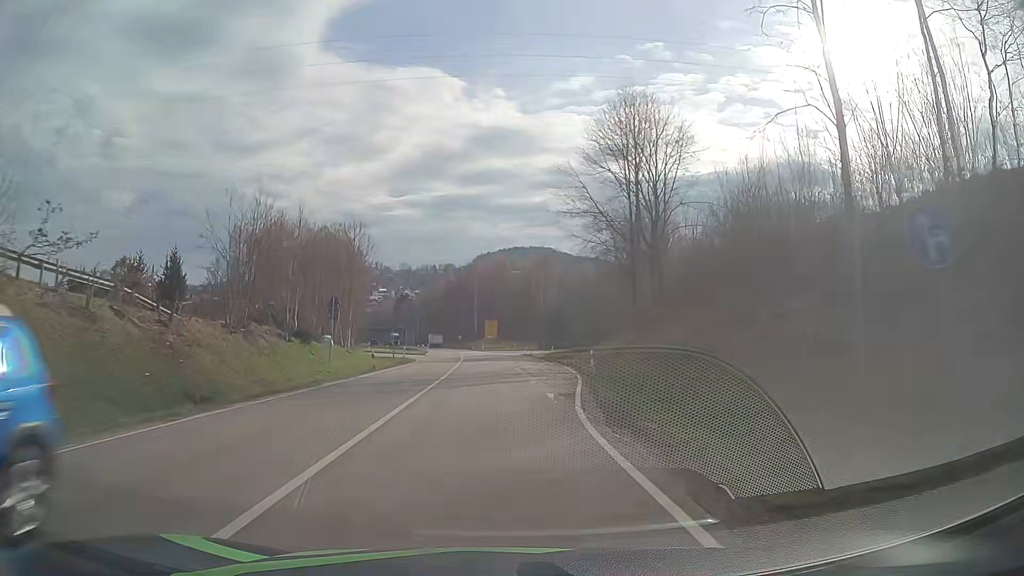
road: secondary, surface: asphalt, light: Day
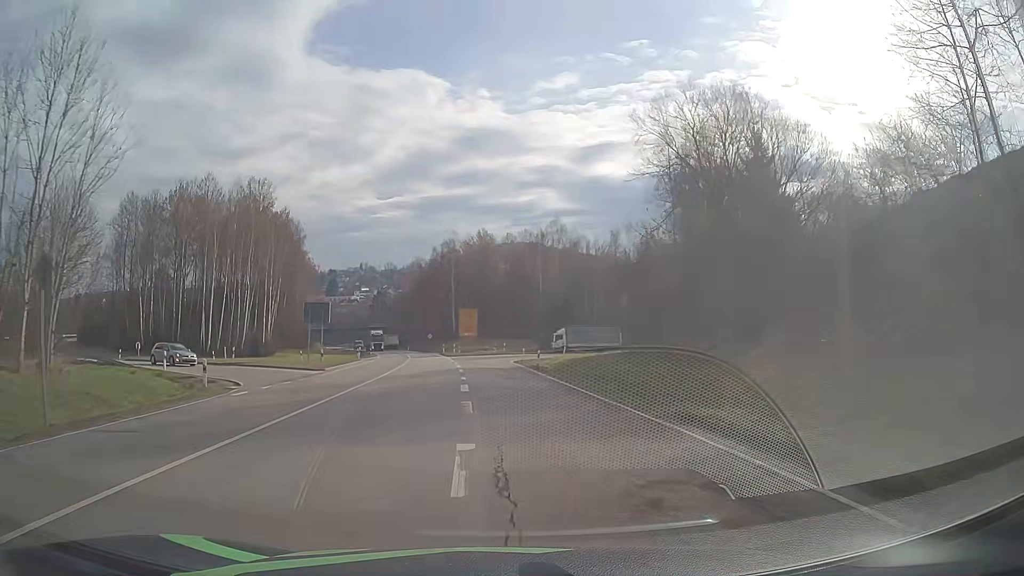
(+0.4, +39.2) m; +1°
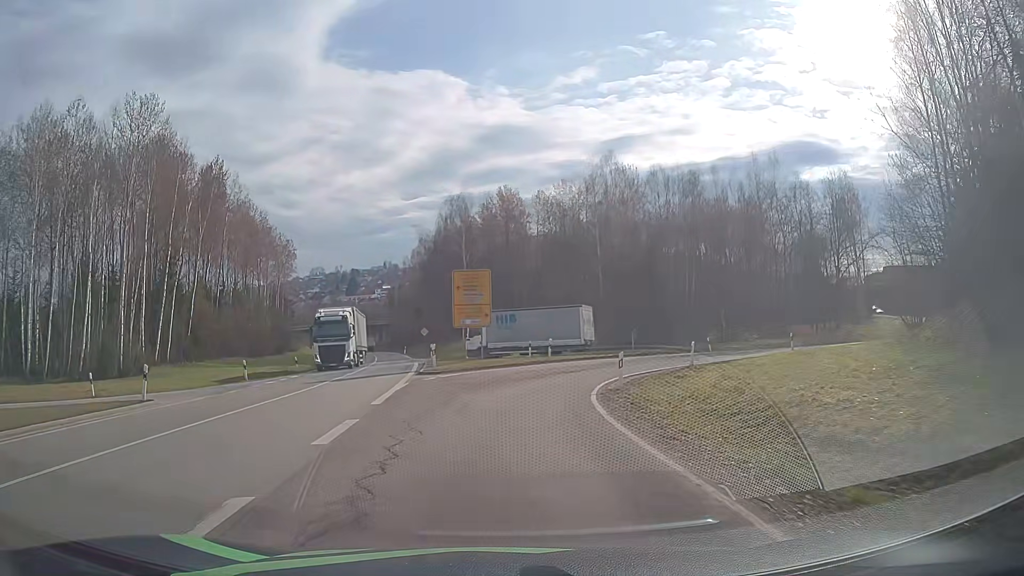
(-0.8, +38.8) m; -3°
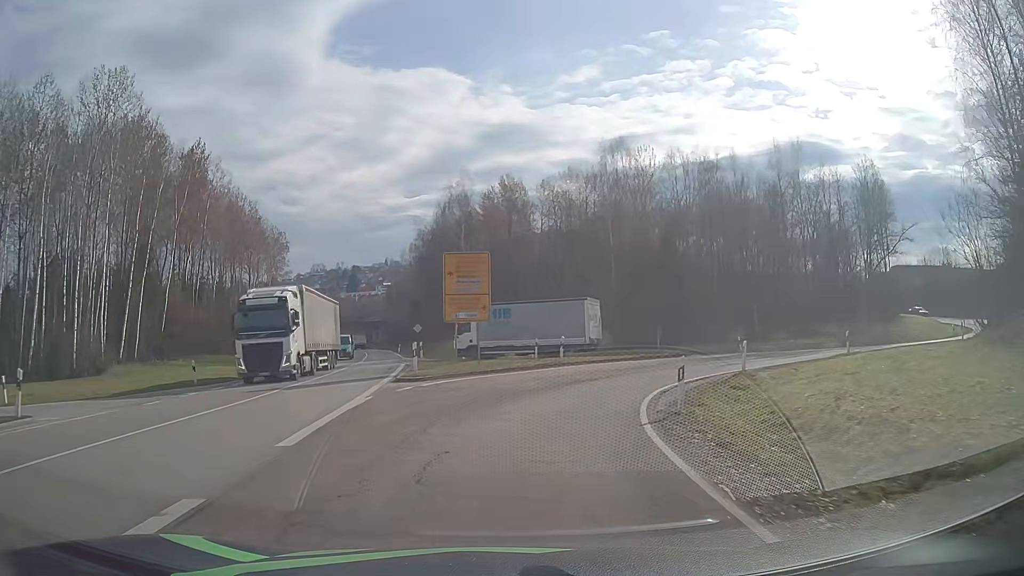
(0.0, +6.3) m; 0°
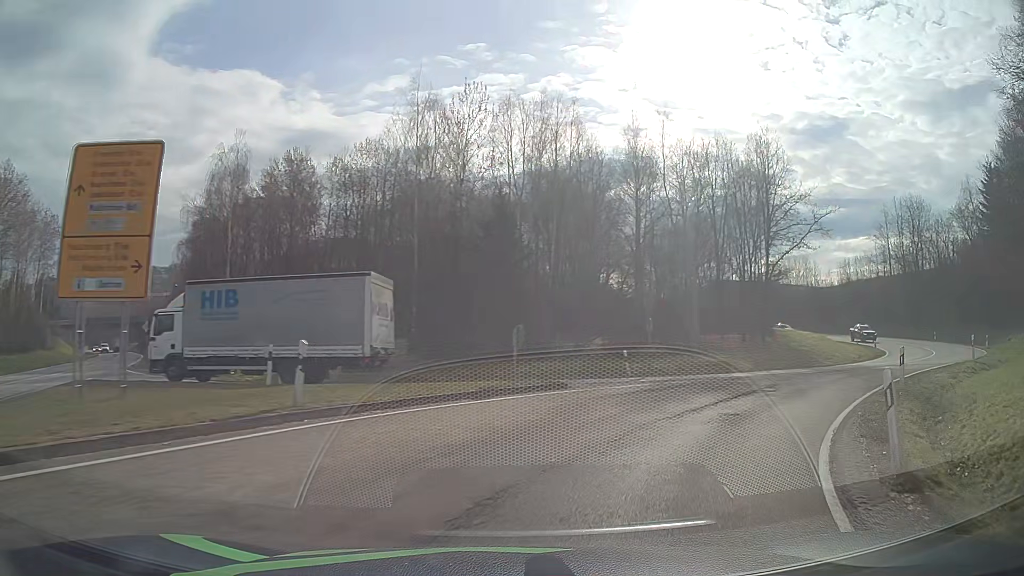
(+1.5, +17.1) m; +17°
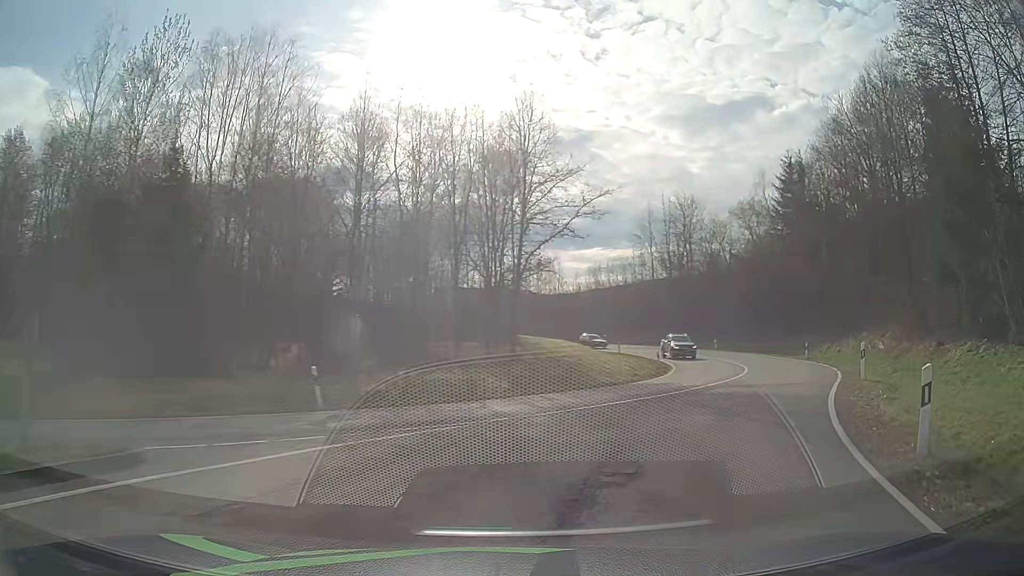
(+2.0, +9.9) m; +23°
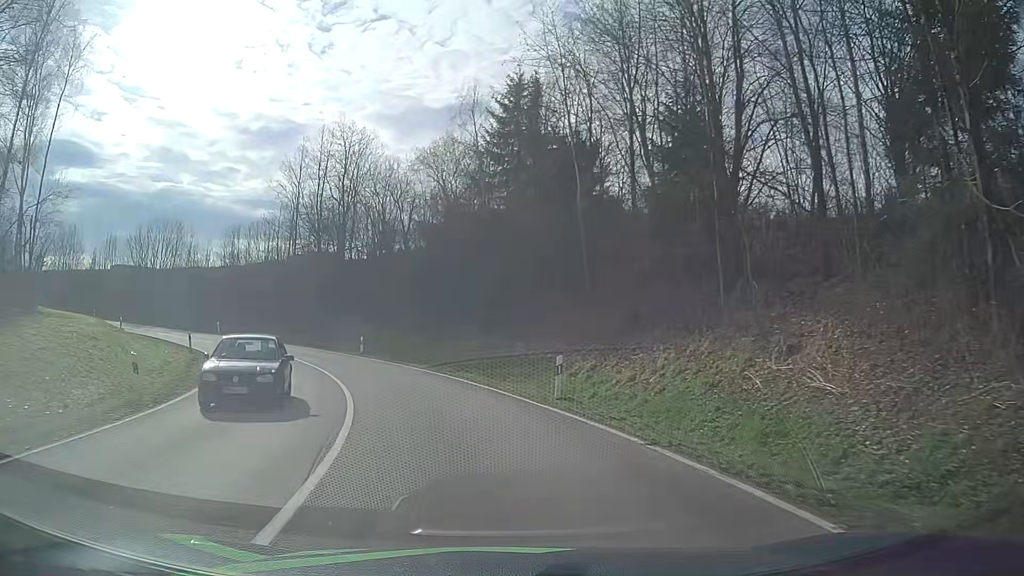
(+10.1, +25.7) m; +27°
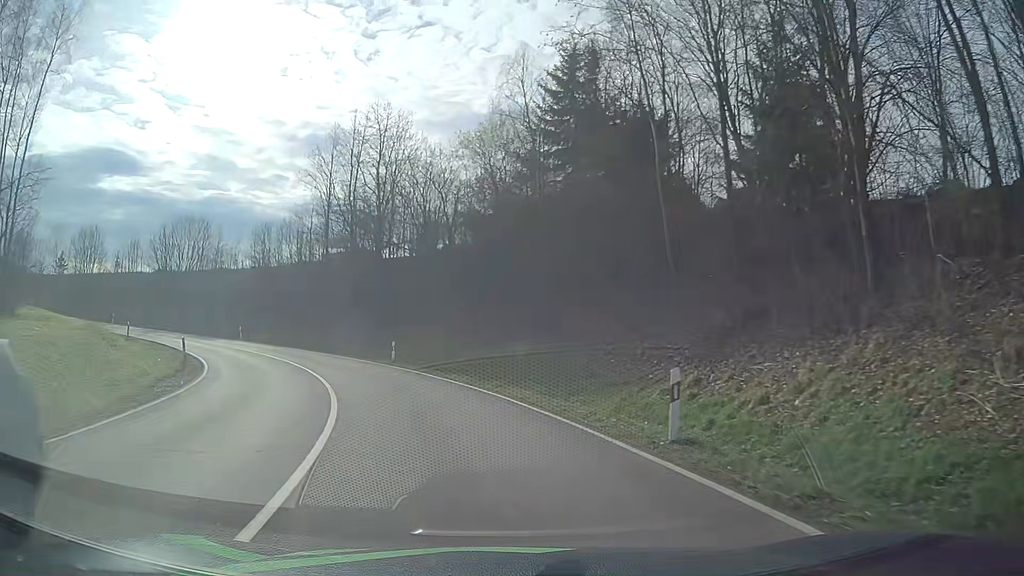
(-0.2, +6.4) m; -4°
(-1, +10) (-3, +20) (-7, +29) (-12, +37) (-19, +45) (-27, +51) (-36, +56) (-45, +59) (-55, +61) (-65, +62) m
